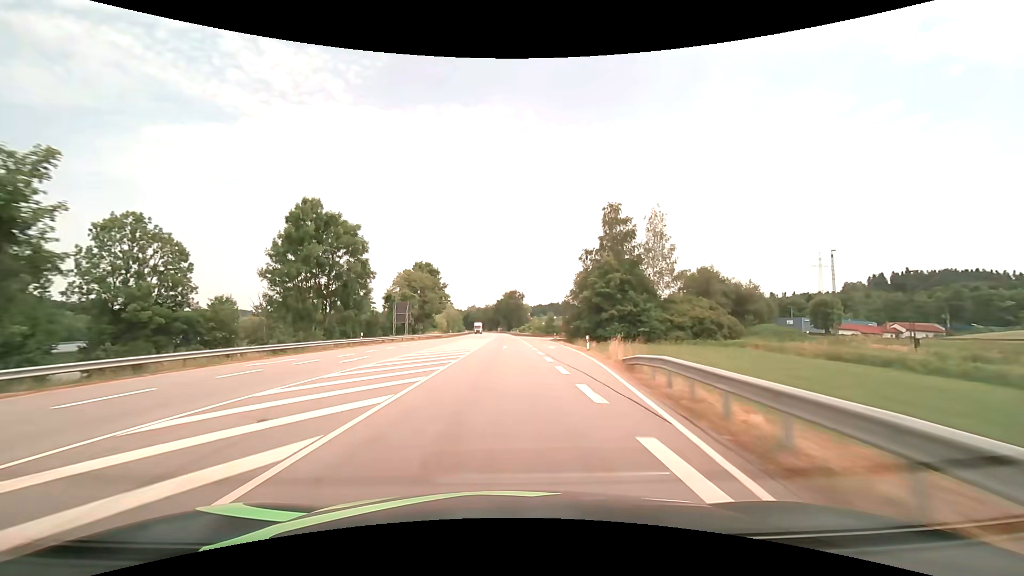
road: primary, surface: asphalt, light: Day
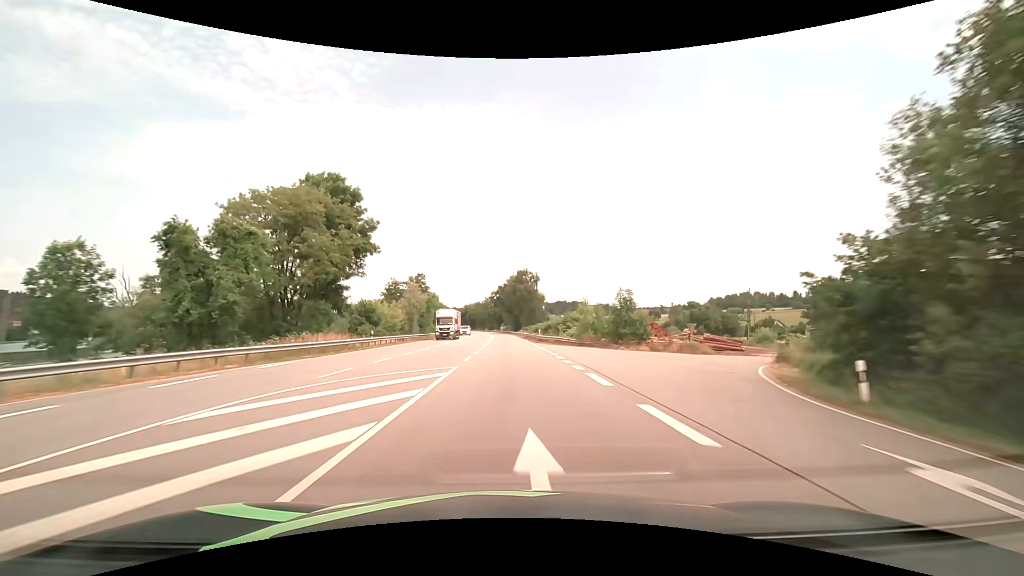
(-0.5, +63.2) m; 0°
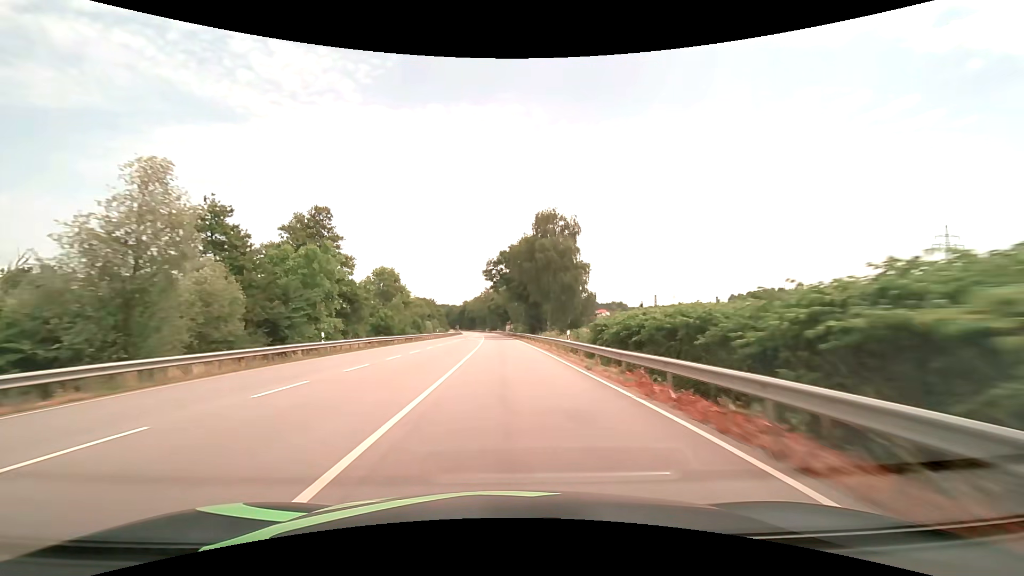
(-0.4, +63.4) m; -1°
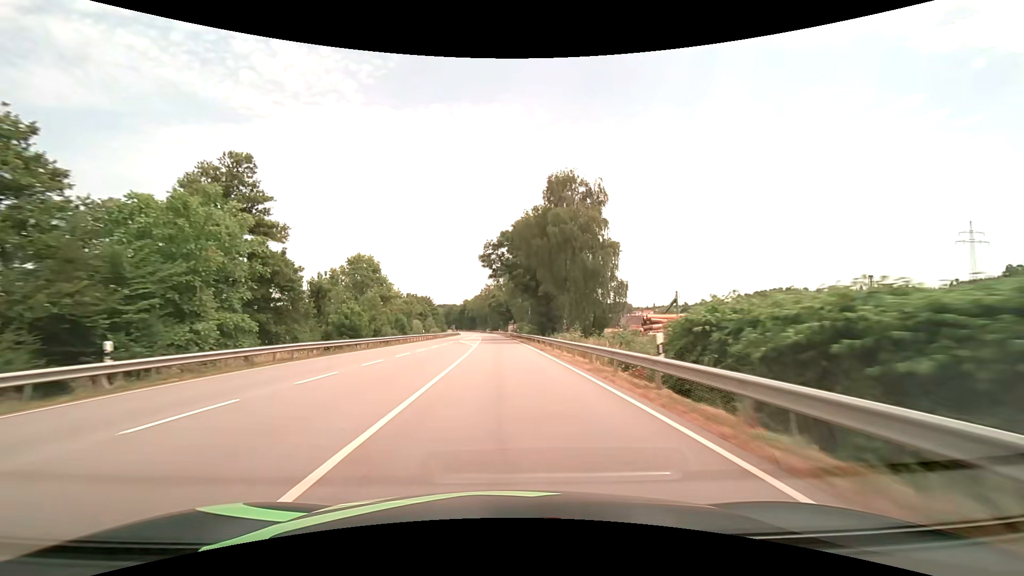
(0.0, +15.8) m; 0°
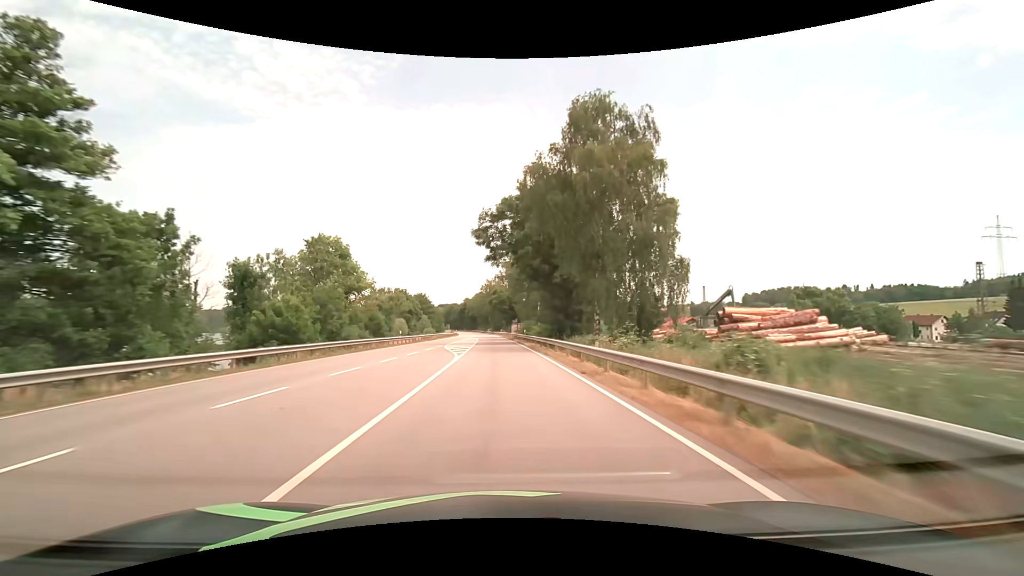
(-0.1, +15.8) m; 0°
